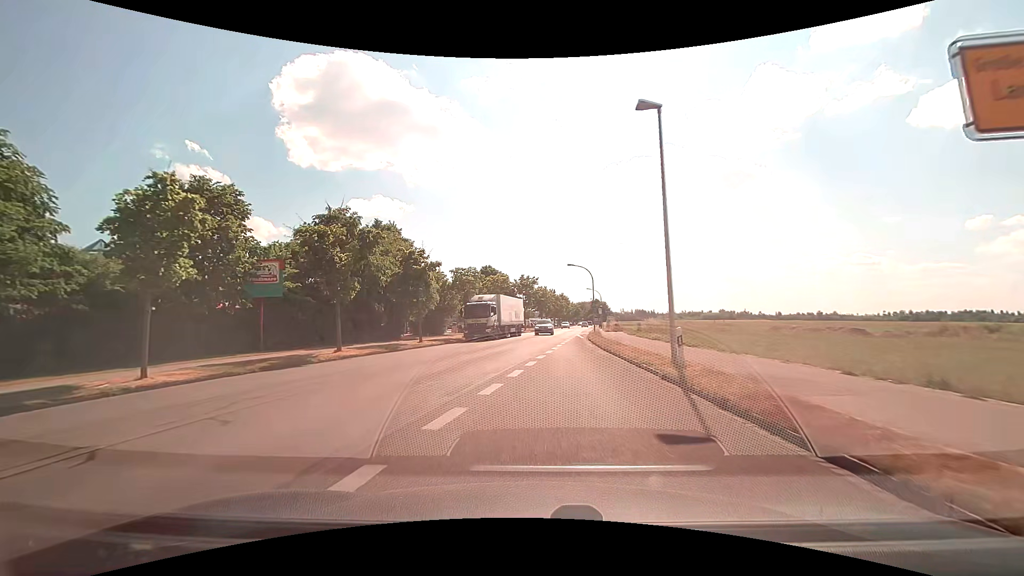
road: tertiary_link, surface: asphalt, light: Day
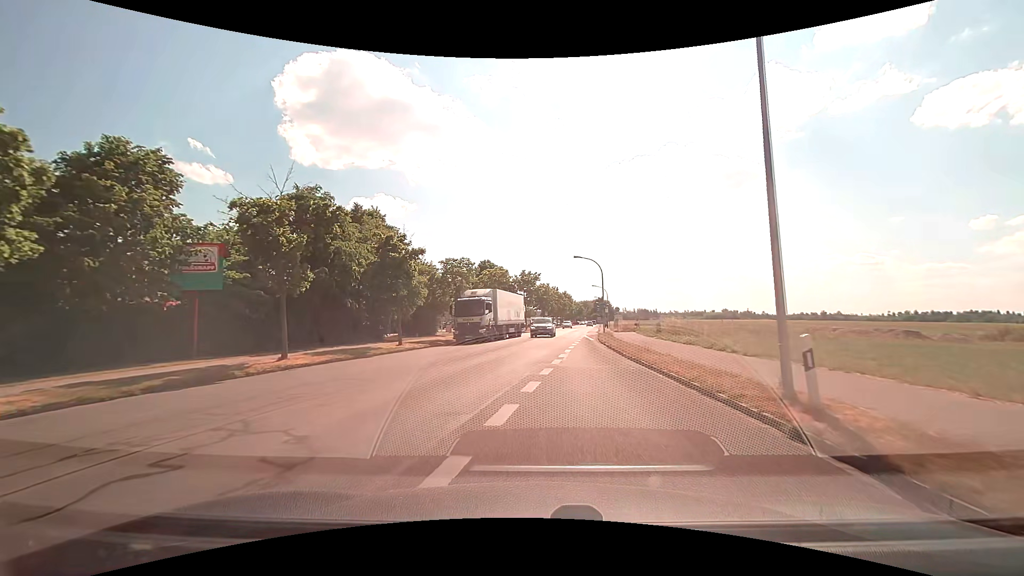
(0.0, +5.7) m; 0°
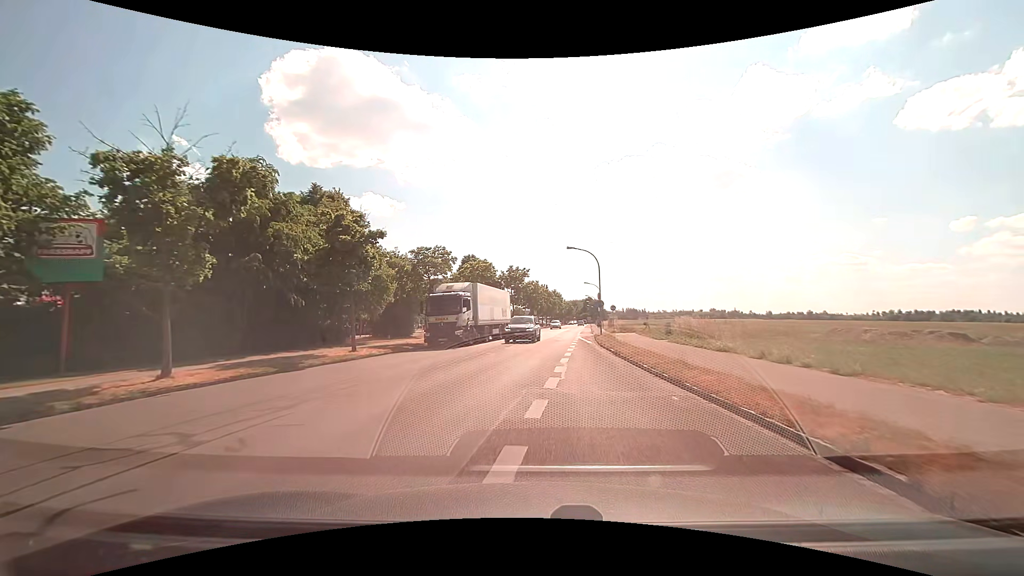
(0.0, +5.5) m; +1°
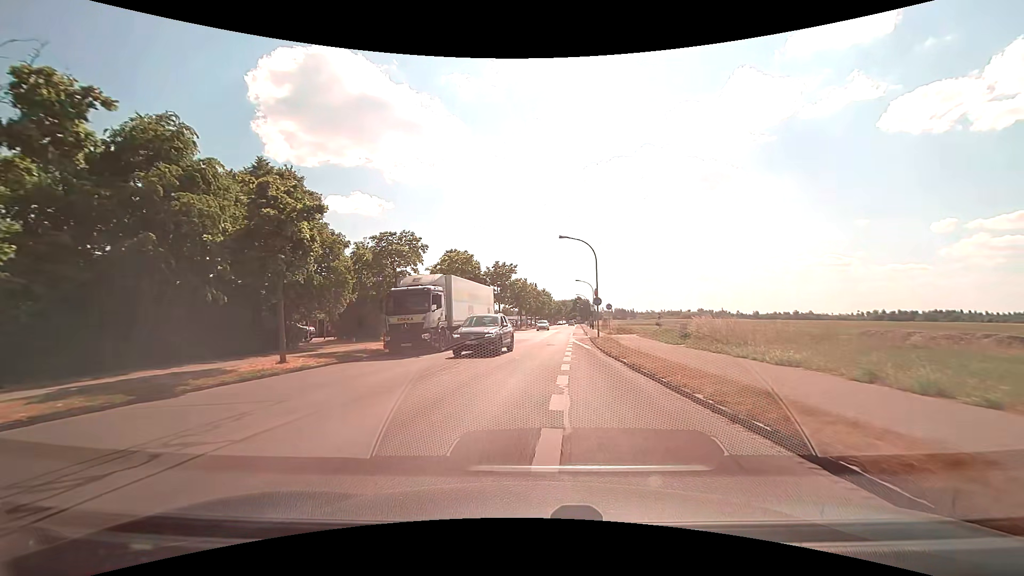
(0.0, +5.4) m; +1°
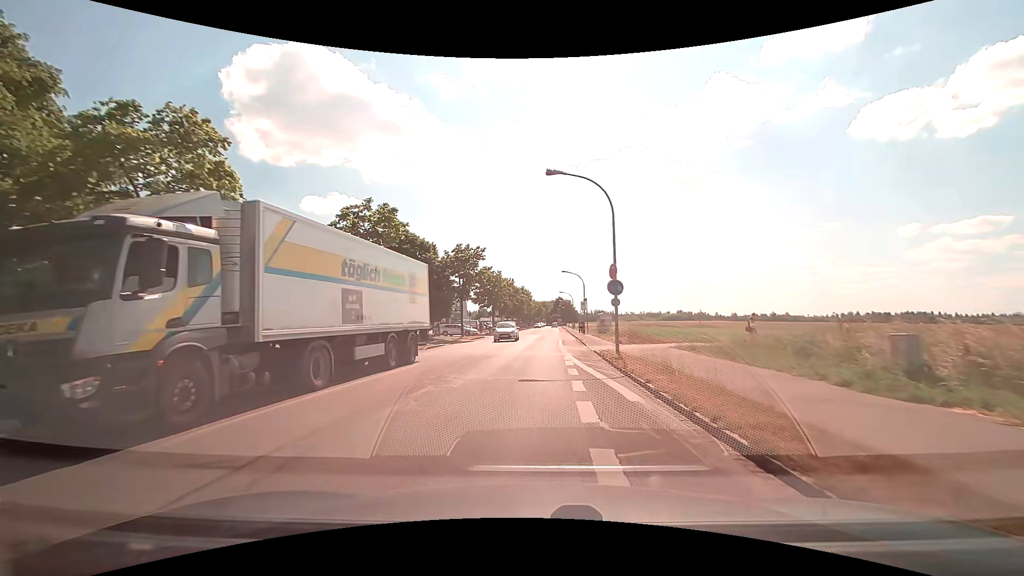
(+0.5, +15.8) m; +3°
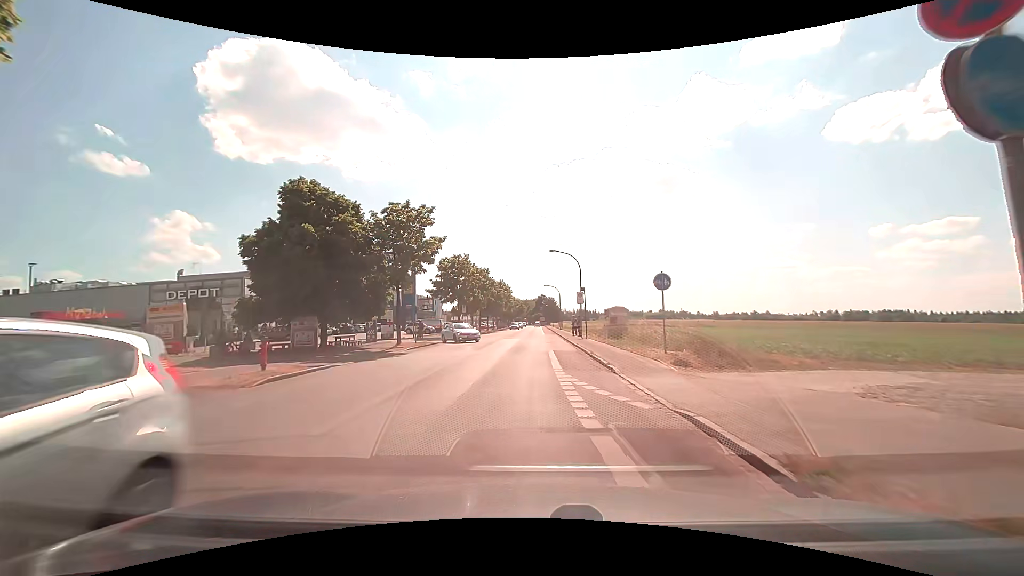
(+0.2, +16.5) m; +2°
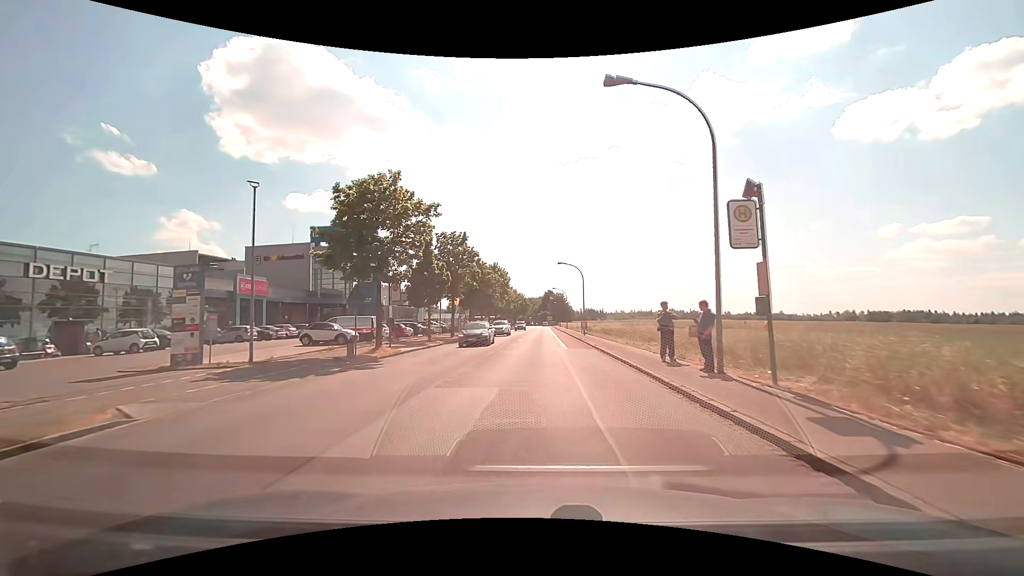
(-0.2, +29.4) m; 0°
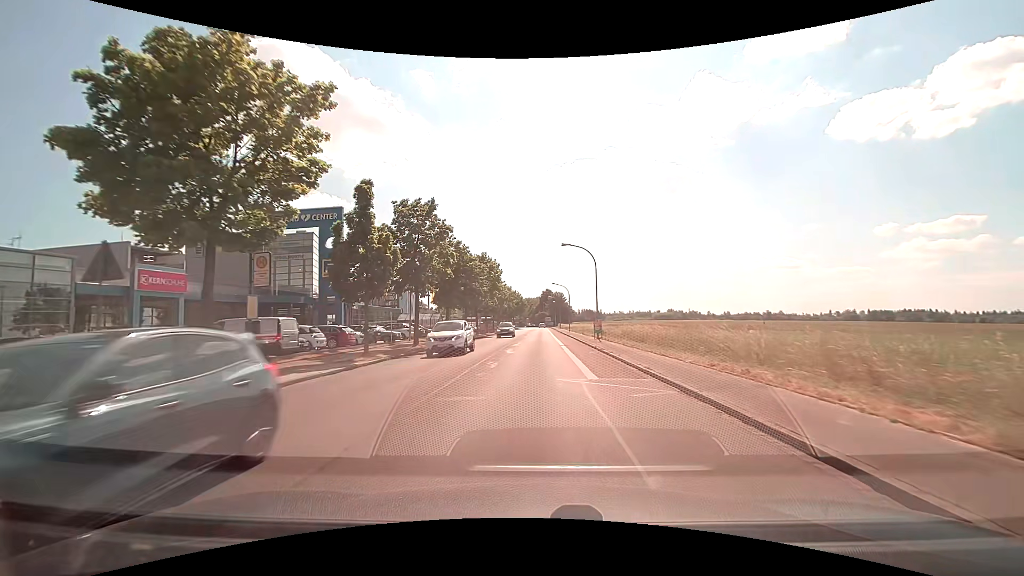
(0.0, +12.7) m; 0°
(0, +10) (0, +20) (0, +30) (0, +40) (0, +50) (+1, +60) (+1, +70) (+1, +80) (+1, +90) (+1, +100) m
